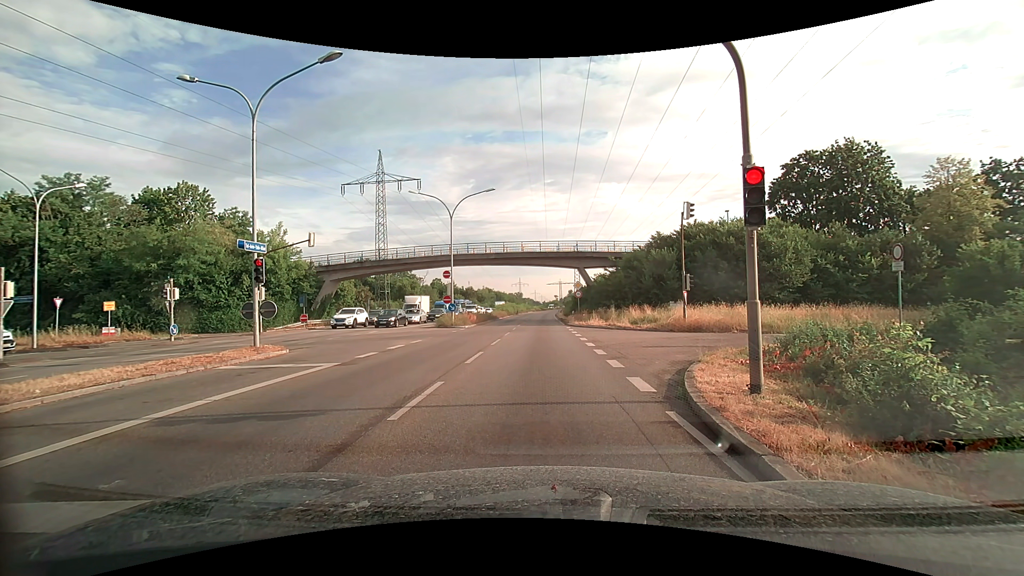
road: primary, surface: asphalt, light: Day
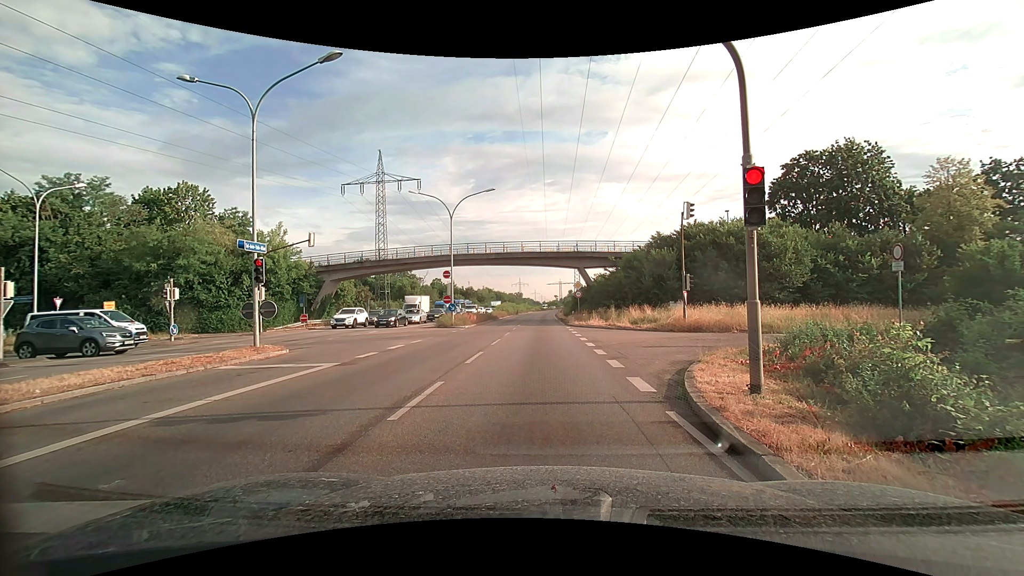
(0.0, 0.0) m; 0°
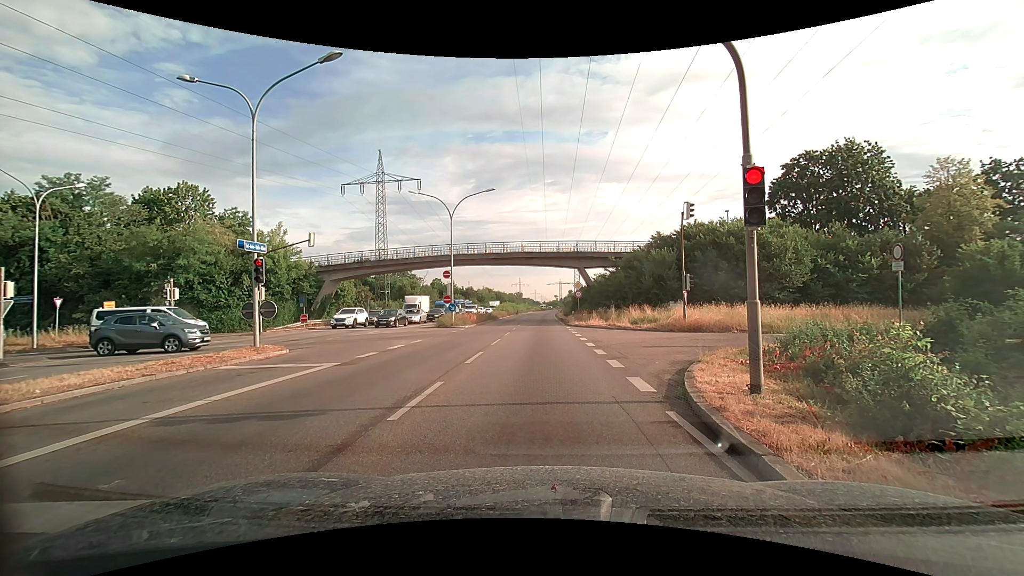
(0.0, 0.0) m; 0°
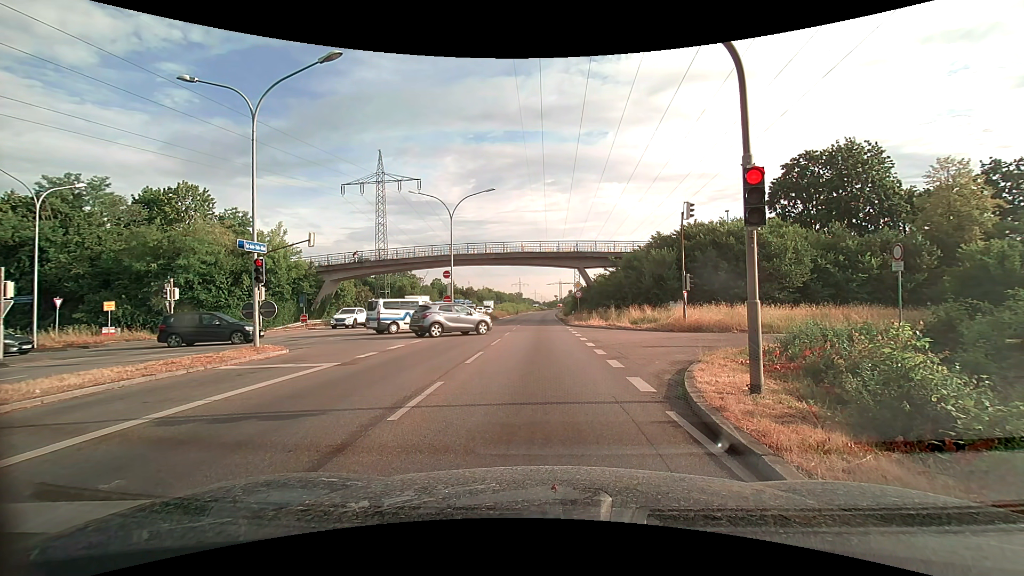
(0.0, 0.0) m; 0°
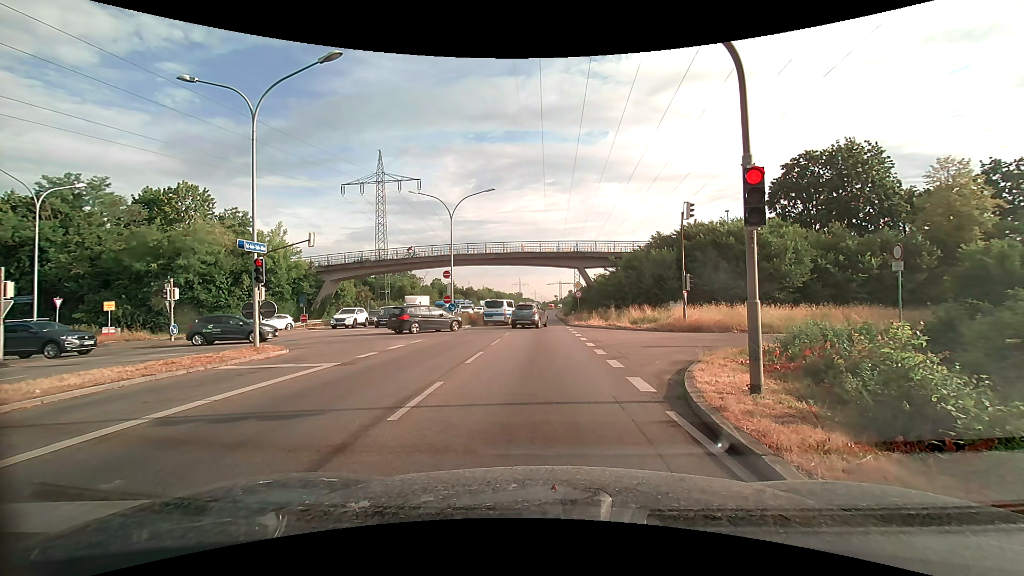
(0.0, 0.0) m; 0°
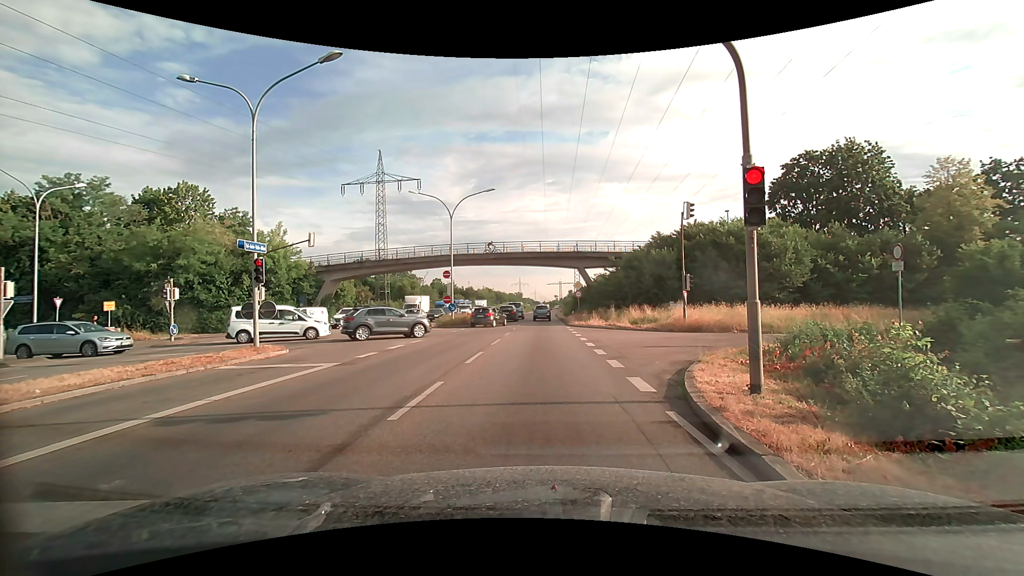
(0.0, 0.0) m; 0°
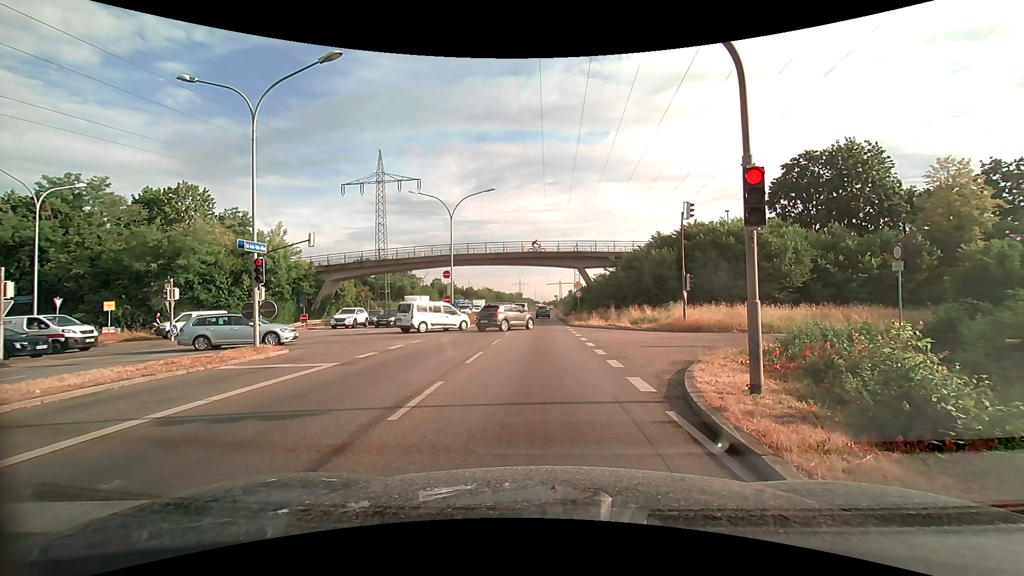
(0.0, 0.0) m; 0°
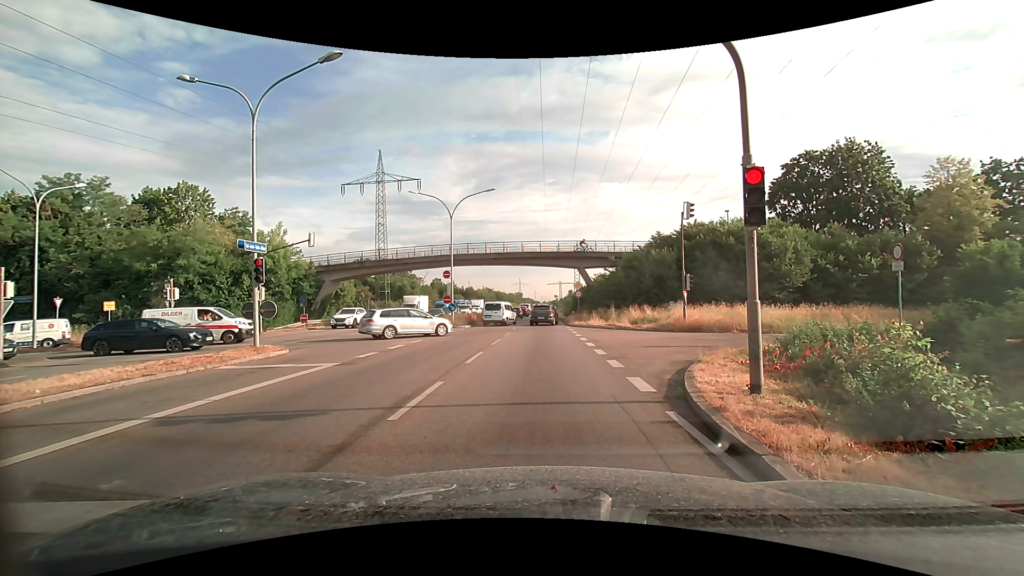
(0.0, 0.0) m; 0°
